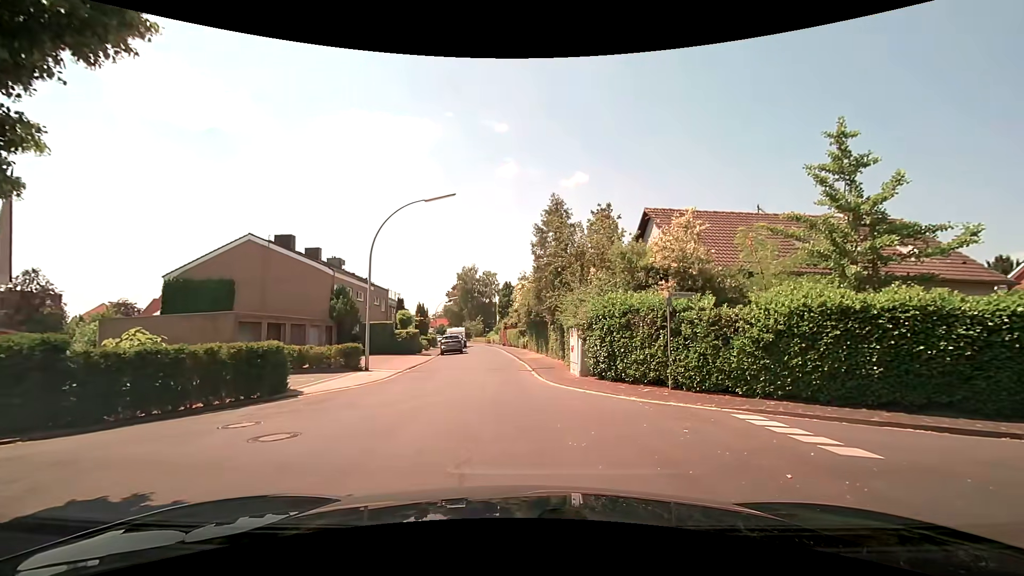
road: residential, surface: paved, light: Day
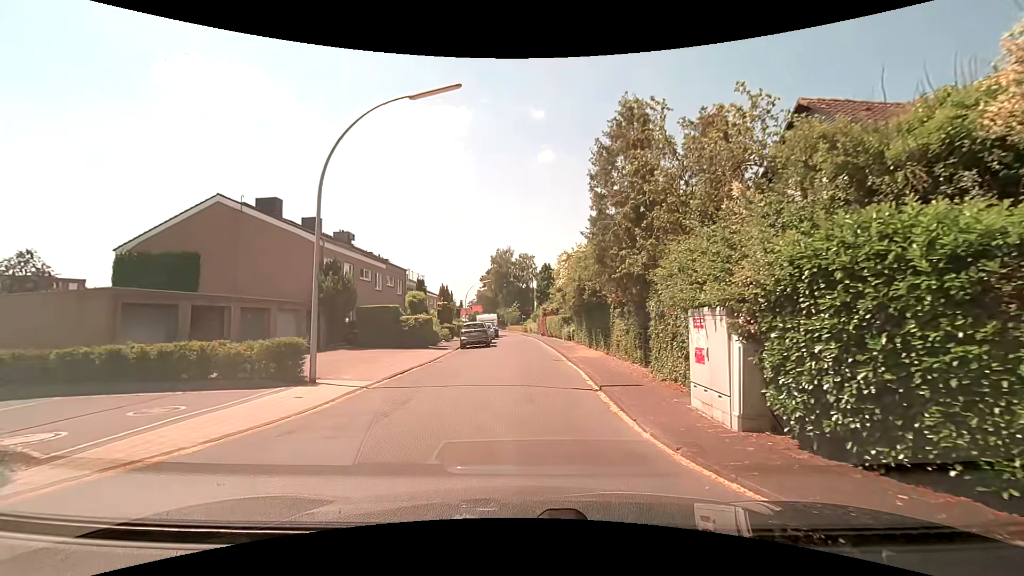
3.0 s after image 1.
(-0.1, +9.8) m; -4°
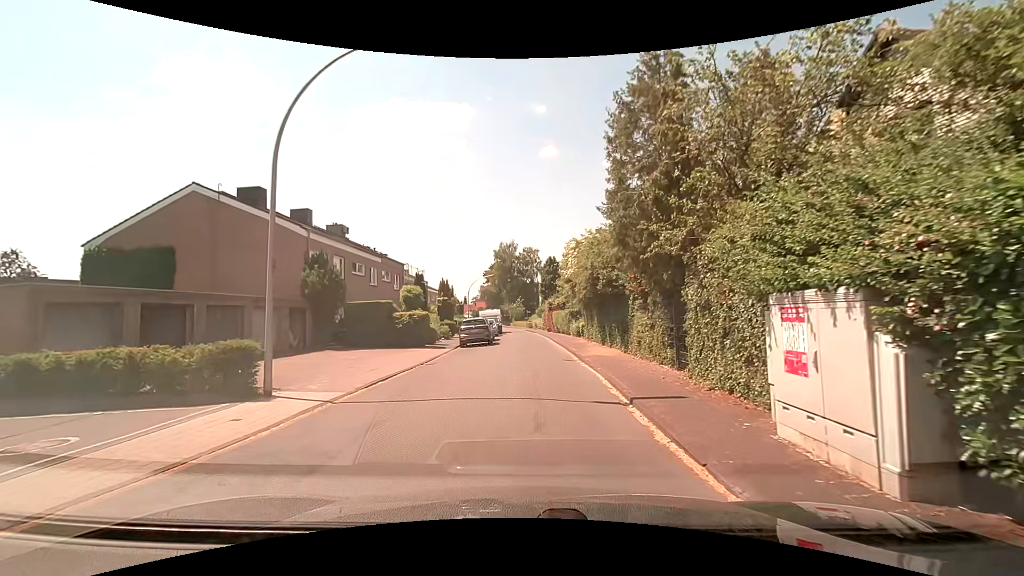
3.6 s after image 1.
(0.0, +2.7) m; -1°
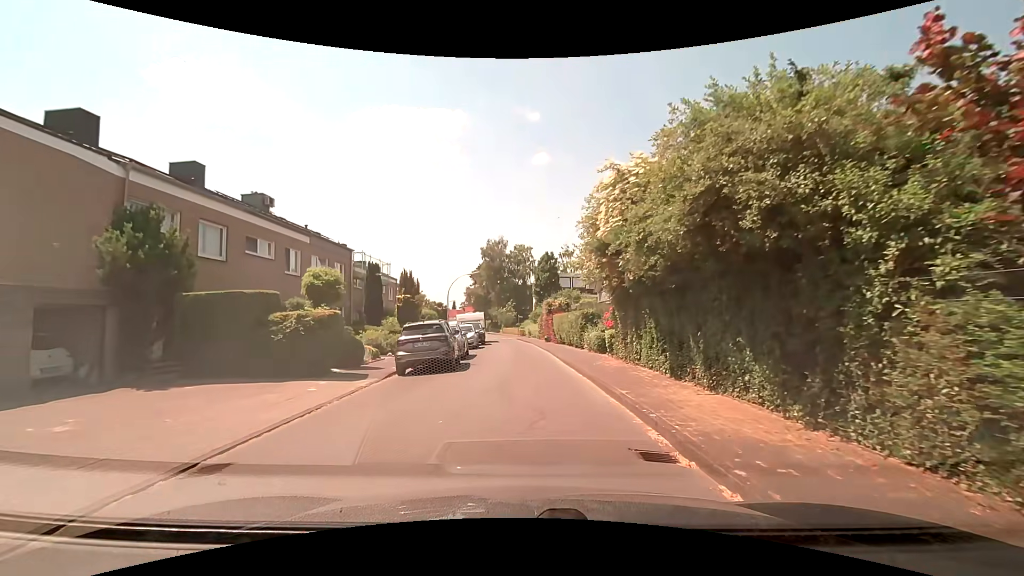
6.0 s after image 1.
(+0.4, +12.3) m; +2°
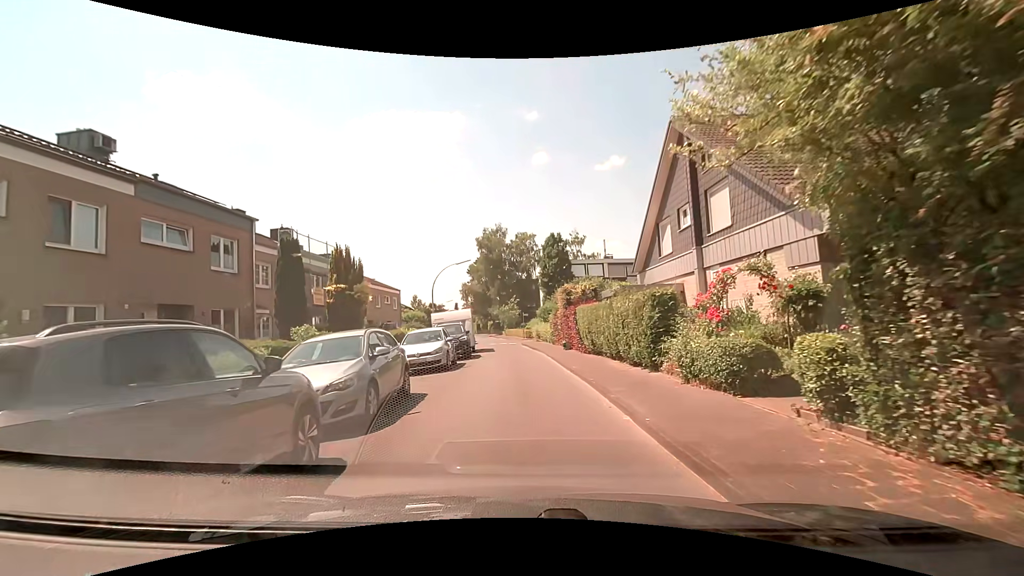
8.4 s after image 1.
(+0.1, +12.8) m; +1°
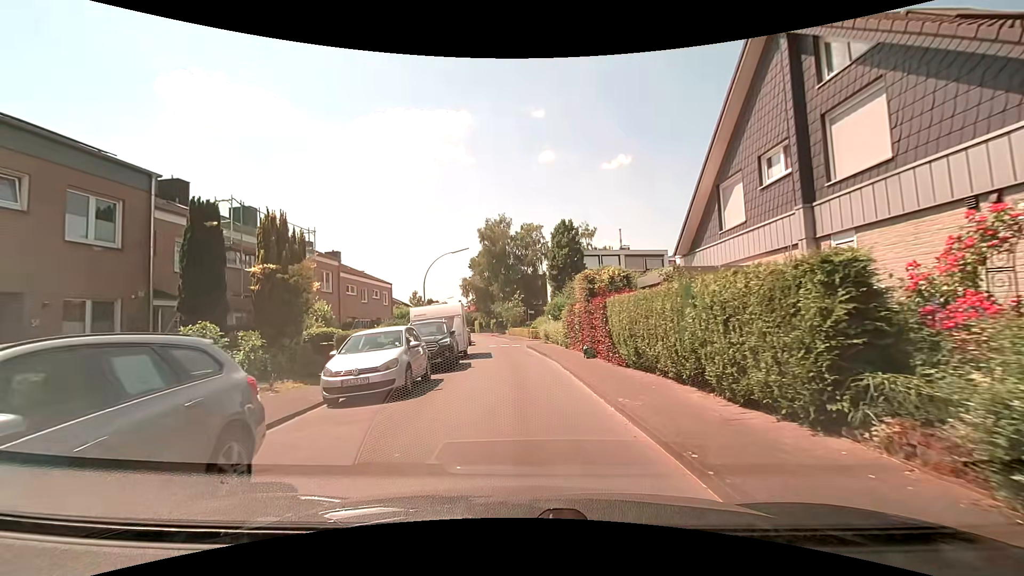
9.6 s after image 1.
(-0.1, +6.4) m; -2°
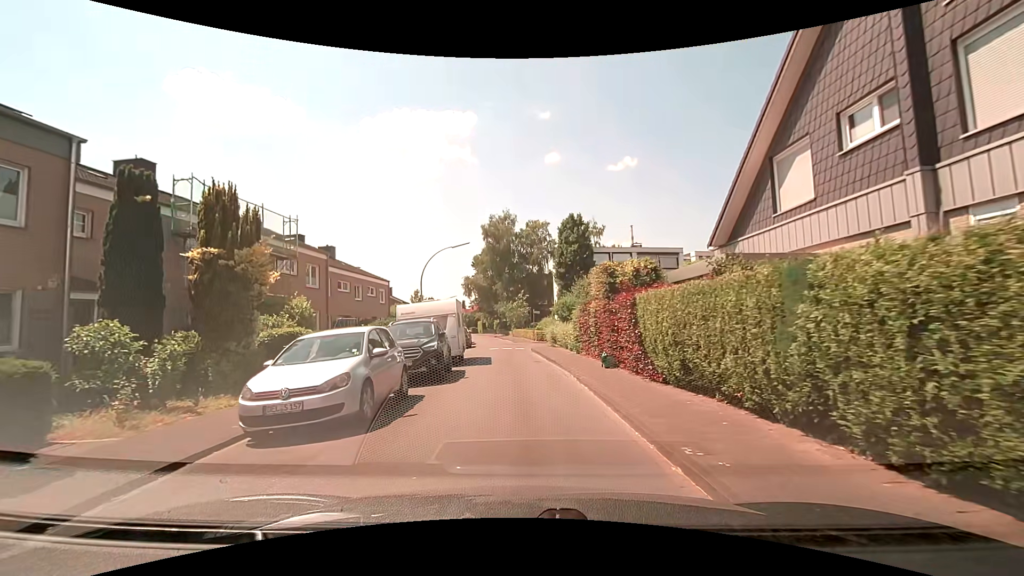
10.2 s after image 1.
(0.0, +3.1) m; 0°
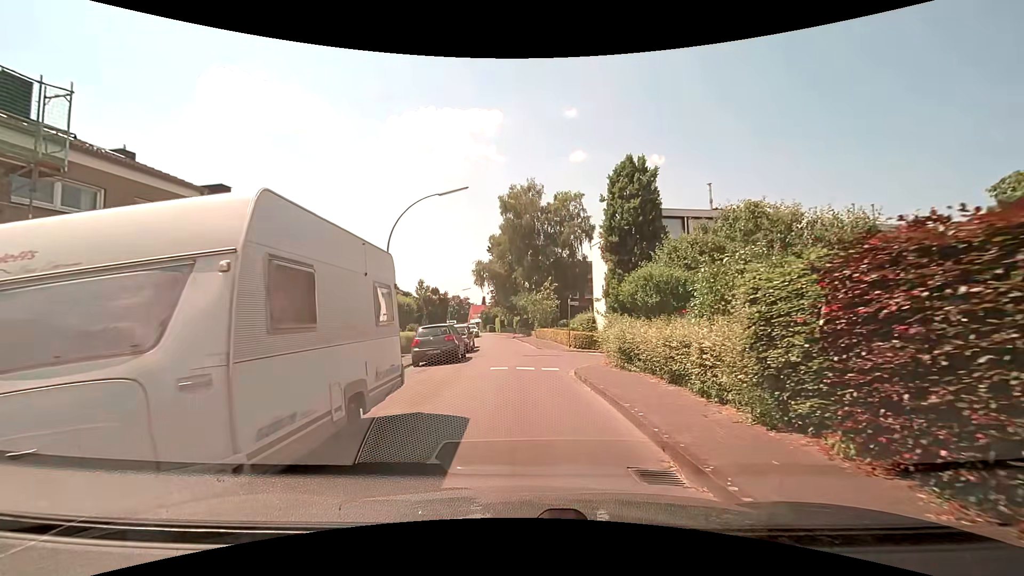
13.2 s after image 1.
(-0.3, +15.1) m; -2°
(0, +10) (-1, +20) (-1, +30) (-2, +40) (-3, +50) (-4, +60) (-6, +70) (-8, +79) (-10, +89) (-12, +99) m
